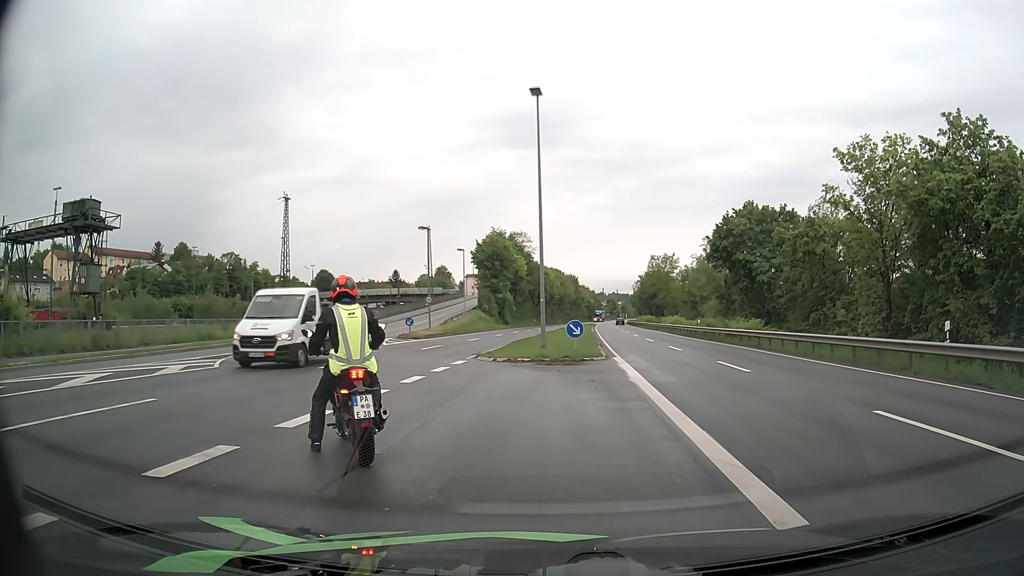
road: primary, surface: asphalt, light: Day
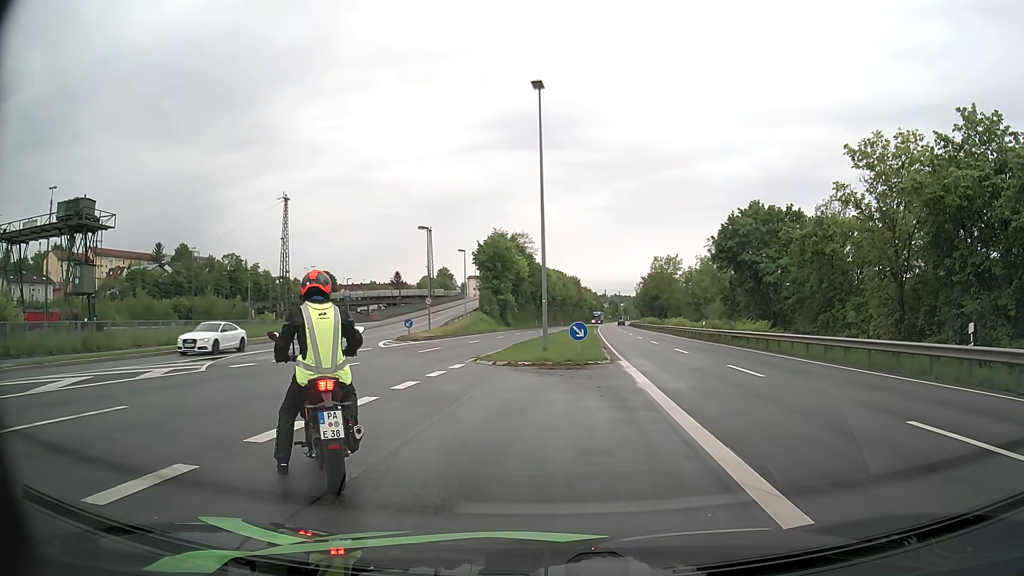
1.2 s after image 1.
(0.0, +0.9) m; 0°
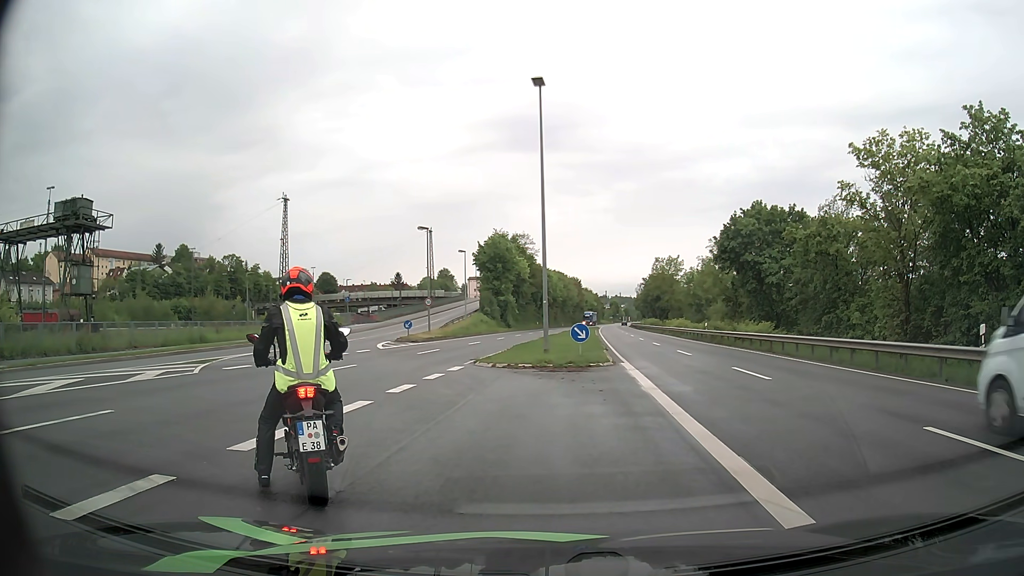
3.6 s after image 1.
(0.0, +0.5) m; 0°
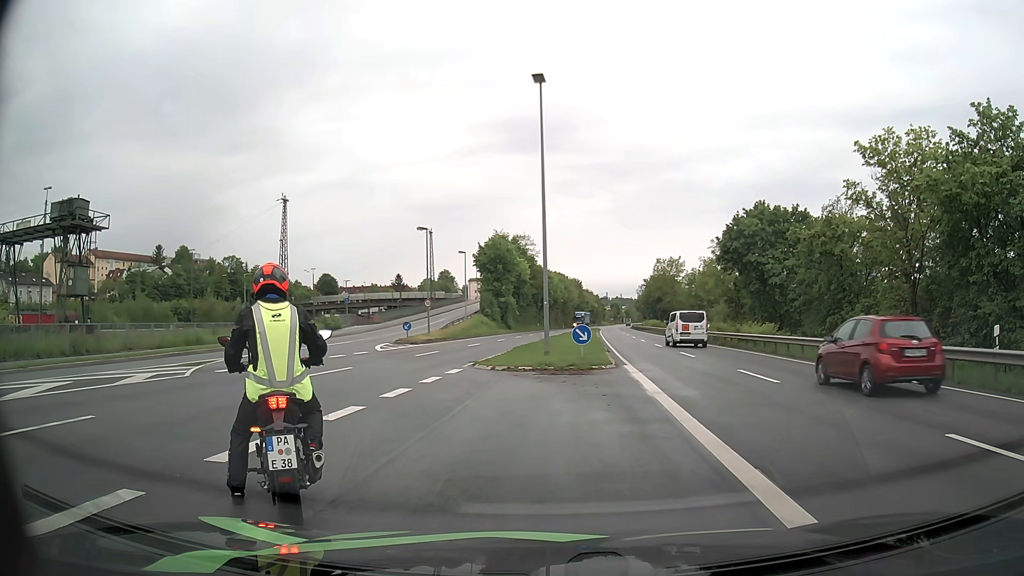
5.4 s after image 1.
(0.0, +0.5) m; 0°
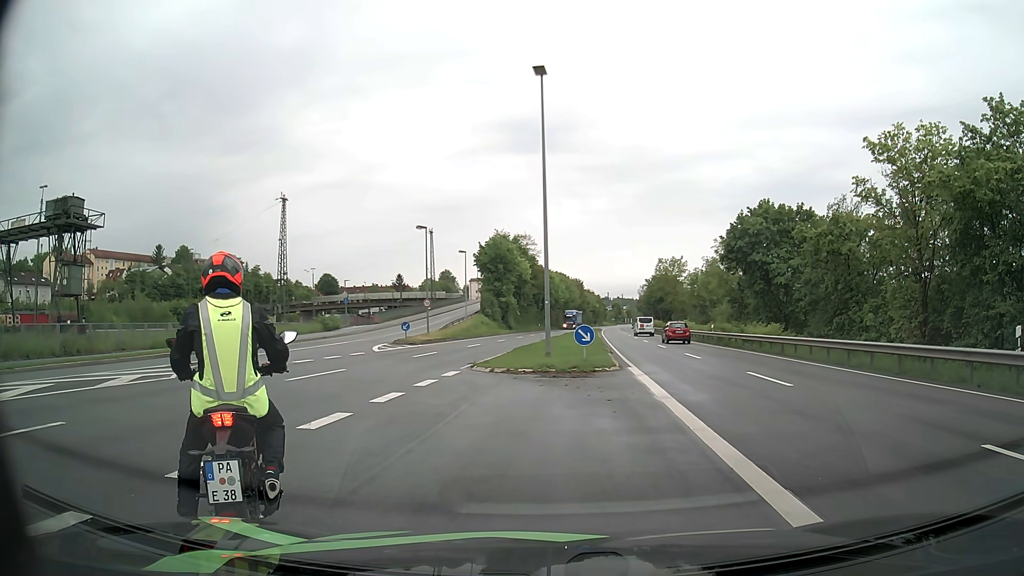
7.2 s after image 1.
(0.0, +0.8) m; 0°
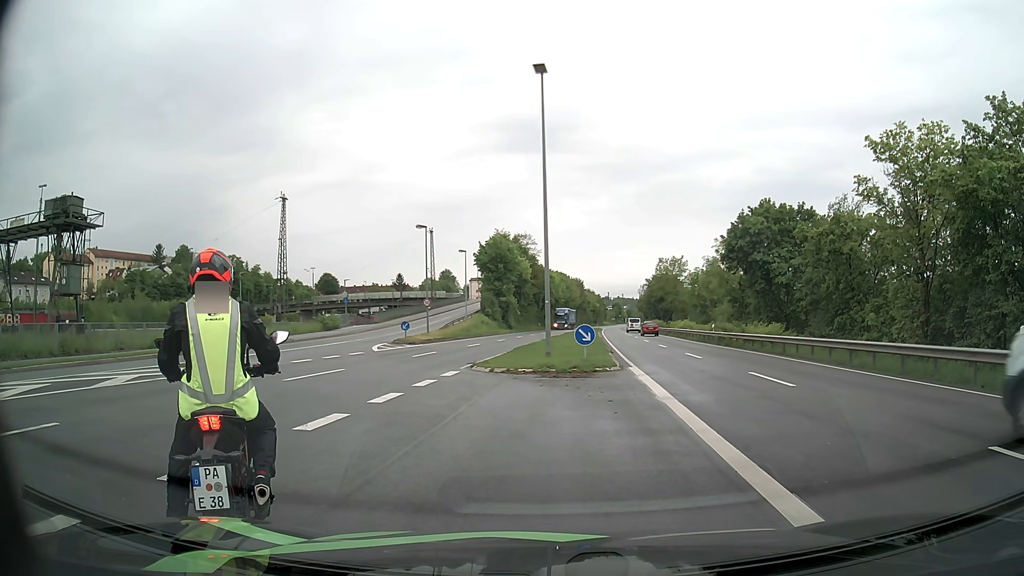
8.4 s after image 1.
(0.0, +0.2) m; 0°
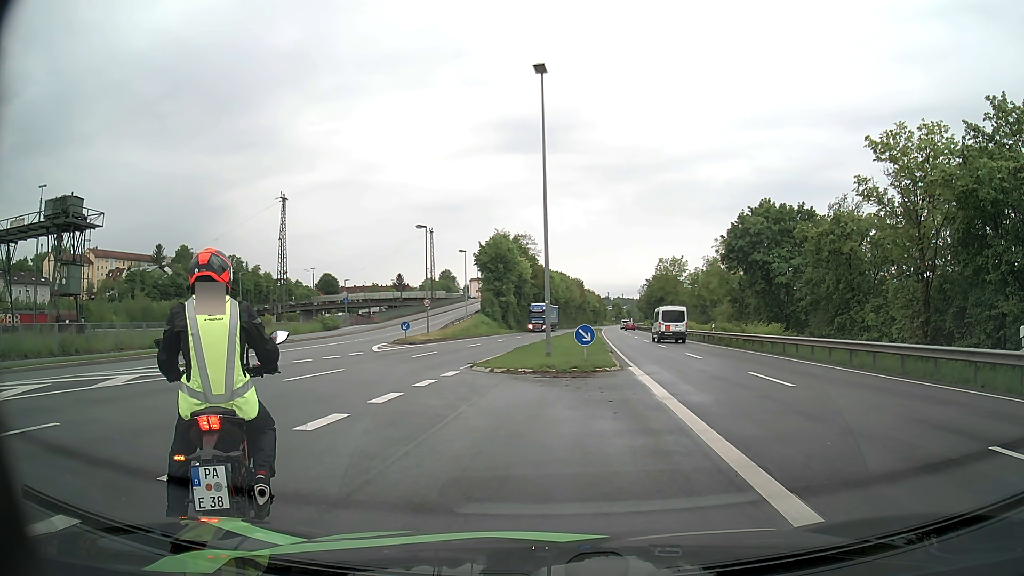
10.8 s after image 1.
(0.0, 0.0) m; 0°
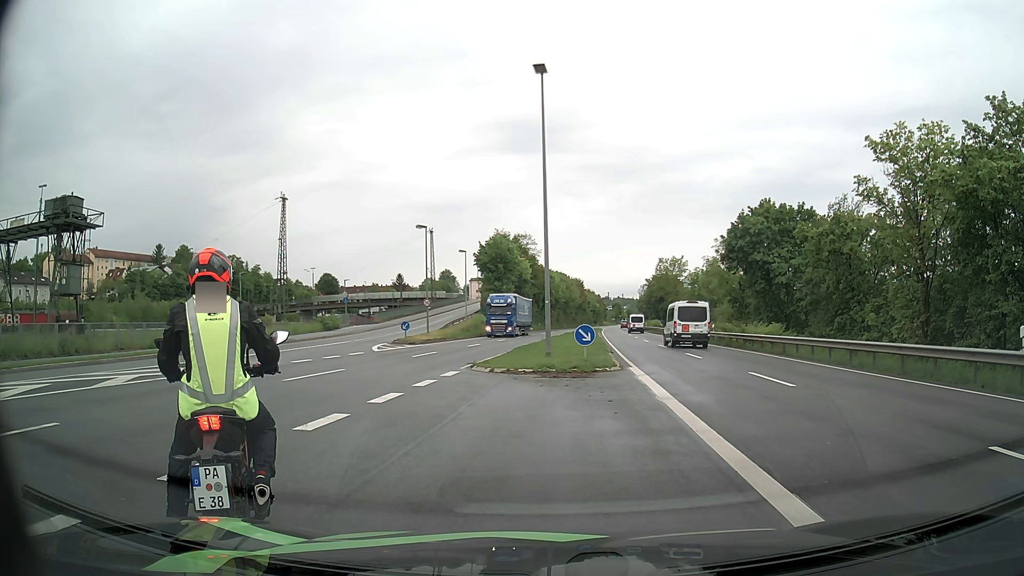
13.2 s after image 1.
(0.0, 0.0) m; 0°
(-1, +10) (-6, +19) (-9, +28) (-11, +38) (-12, +48) (-12, +58) (-12, +68) (-12, +78) (-12, +88) (-12, +98) m
